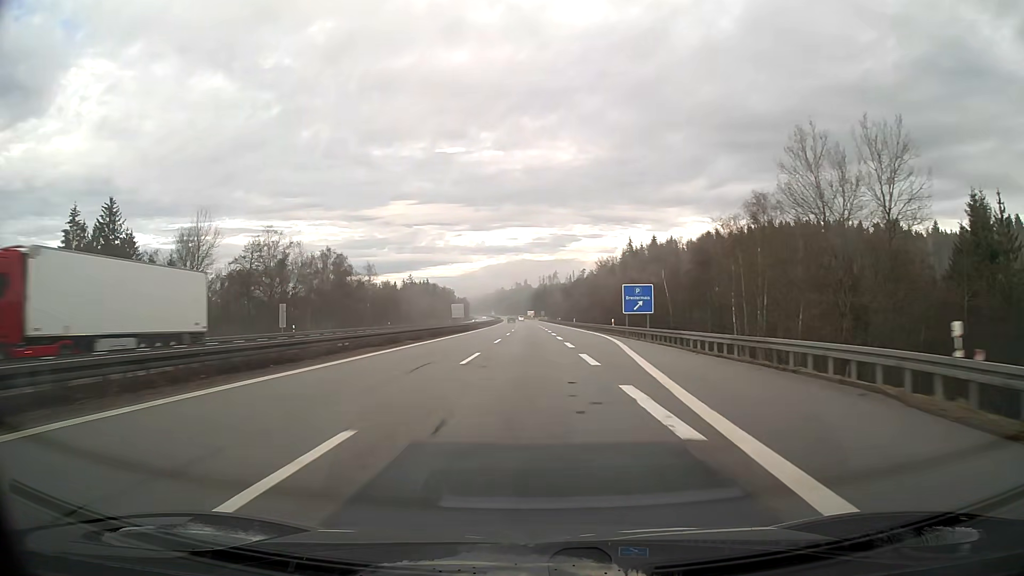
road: motorway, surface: asphalt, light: Day
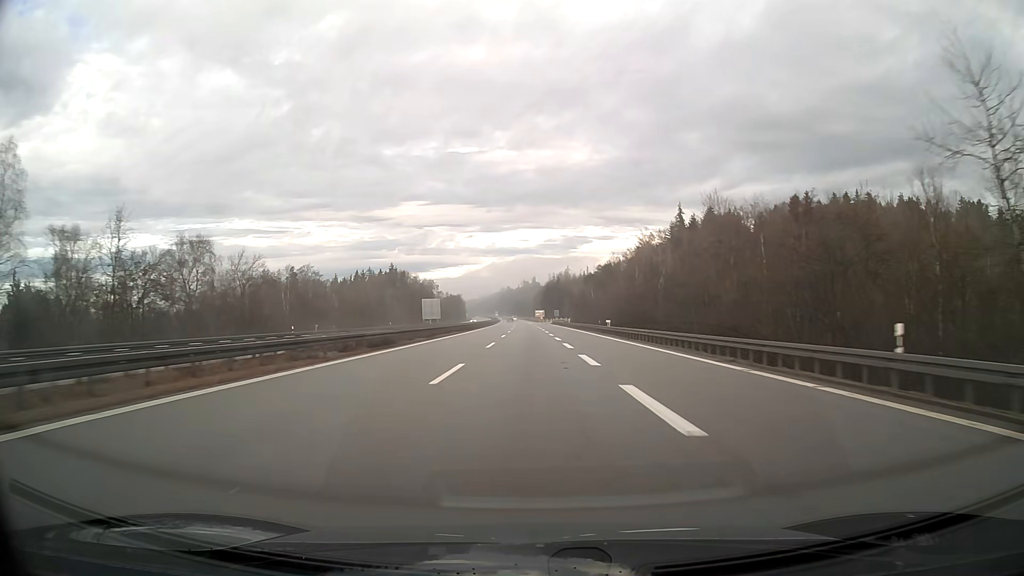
(-0.7, +95.8) m; -1°
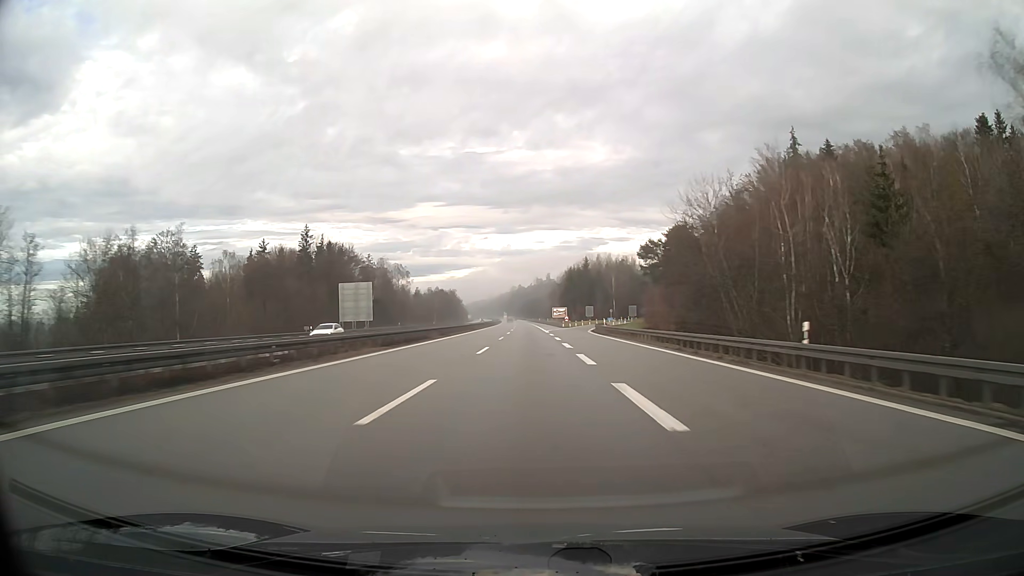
(-0.9, +95.7) m; -1°
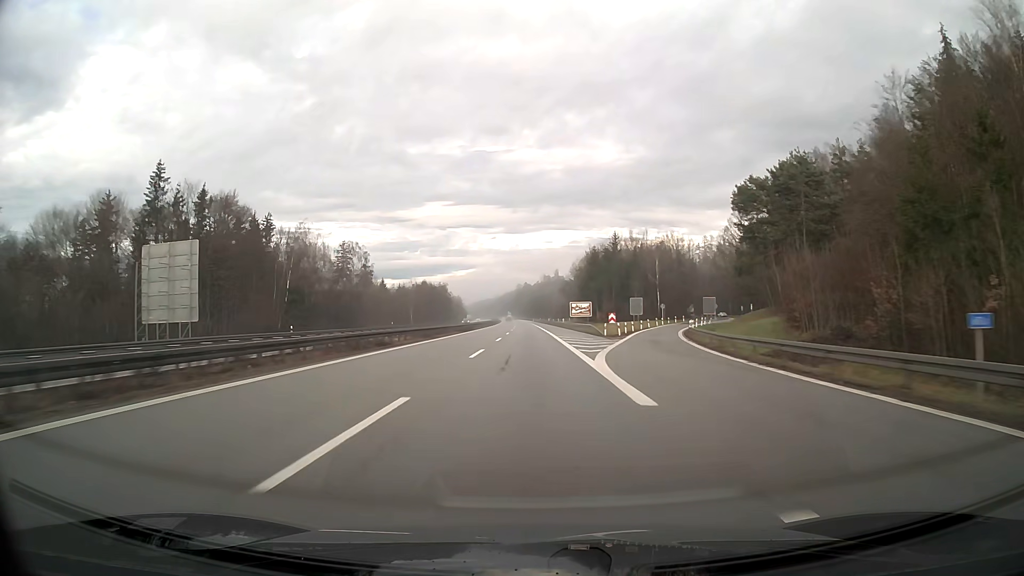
(-0.3, +57.5) m; -1°
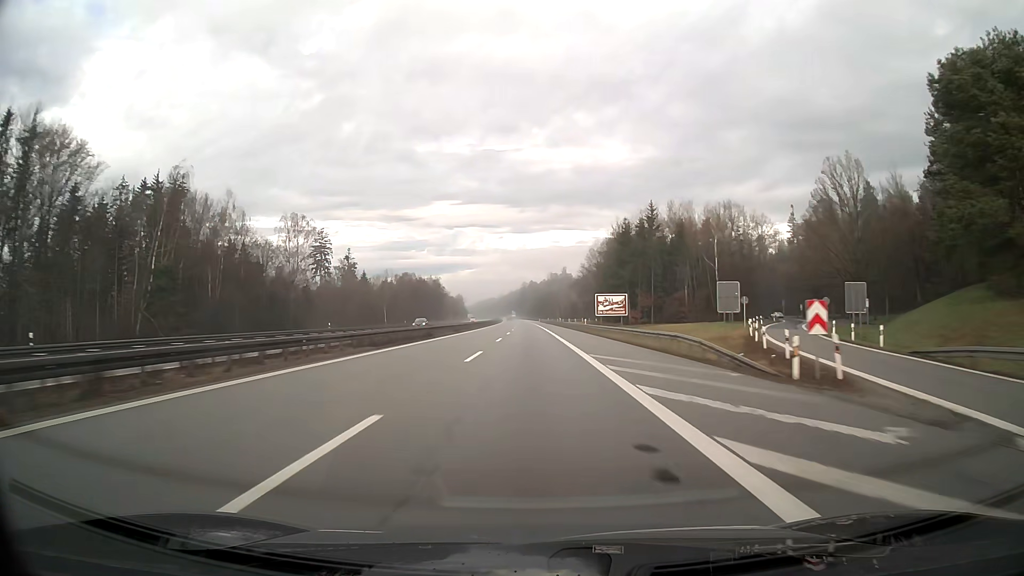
(-0.2, +38.3) m; 0°
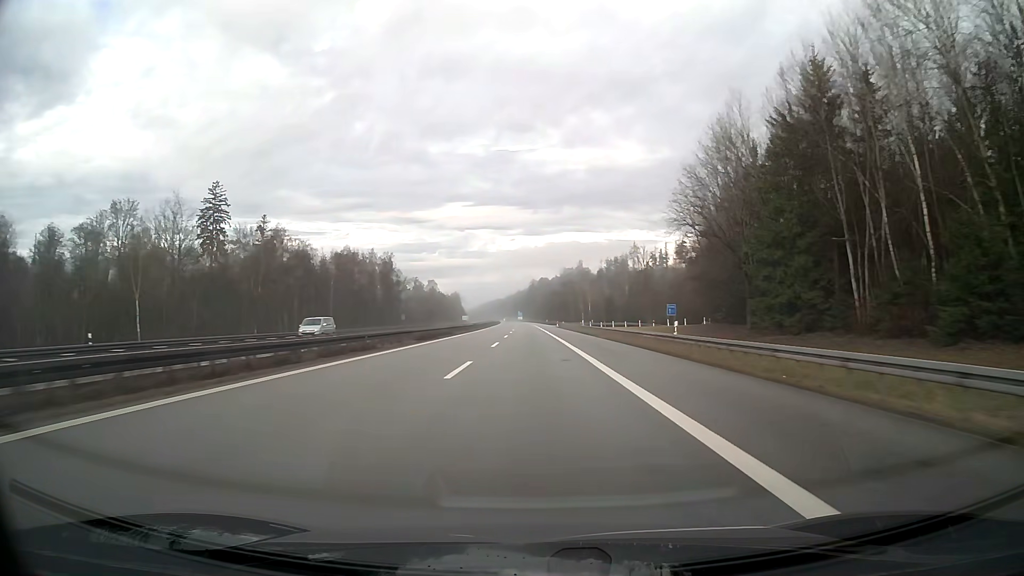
(-0.7, +95.8) m; -1°
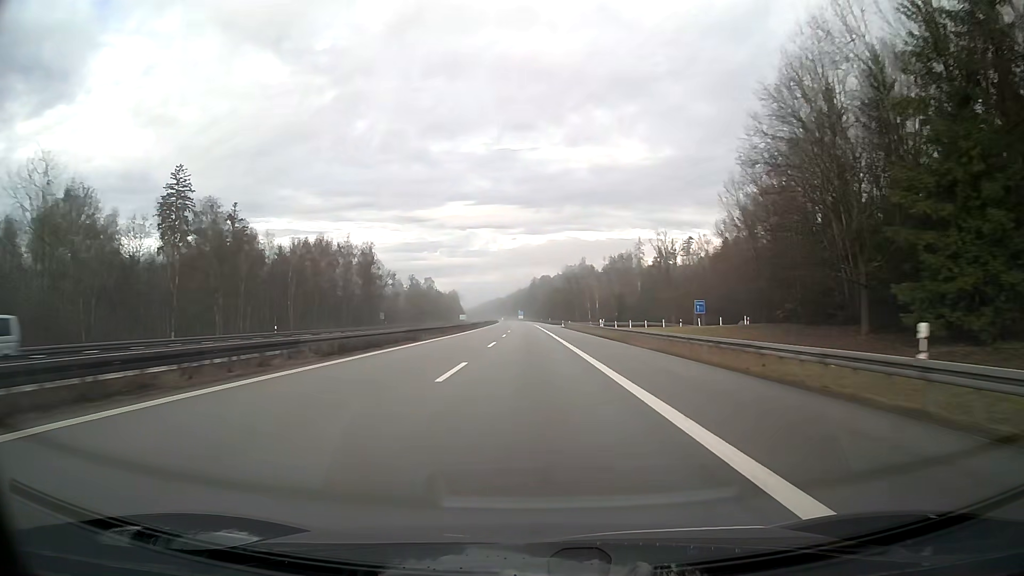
(0.0, +19.2) m; 0°
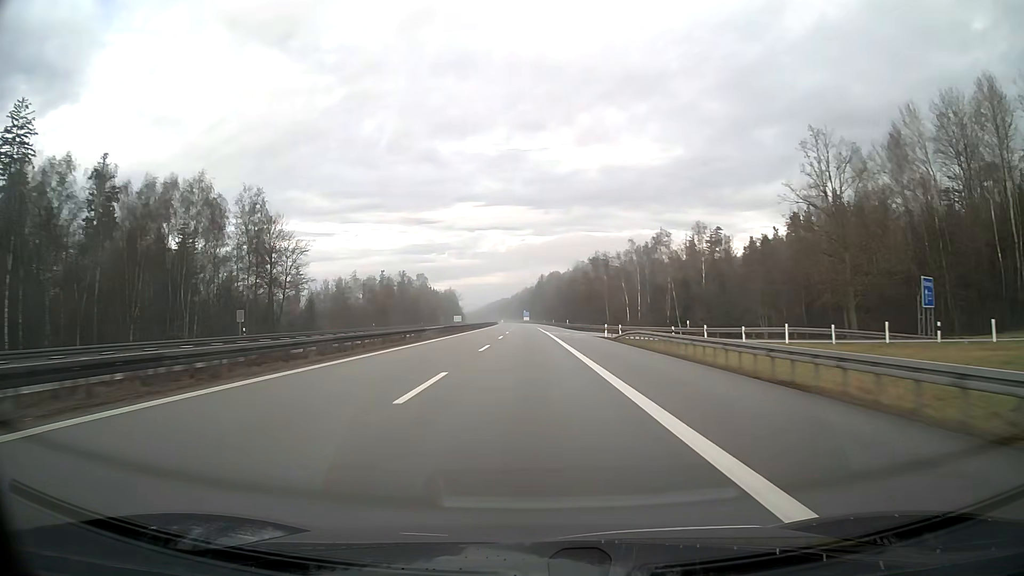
(-0.3, +57.5) m; -1°
(0, +10) (0, +20) (0, +30) (0, +40) (0, +50) (0, +60) (-1, +70) (-1, +80) (-1, +90) (-1, +100) m
